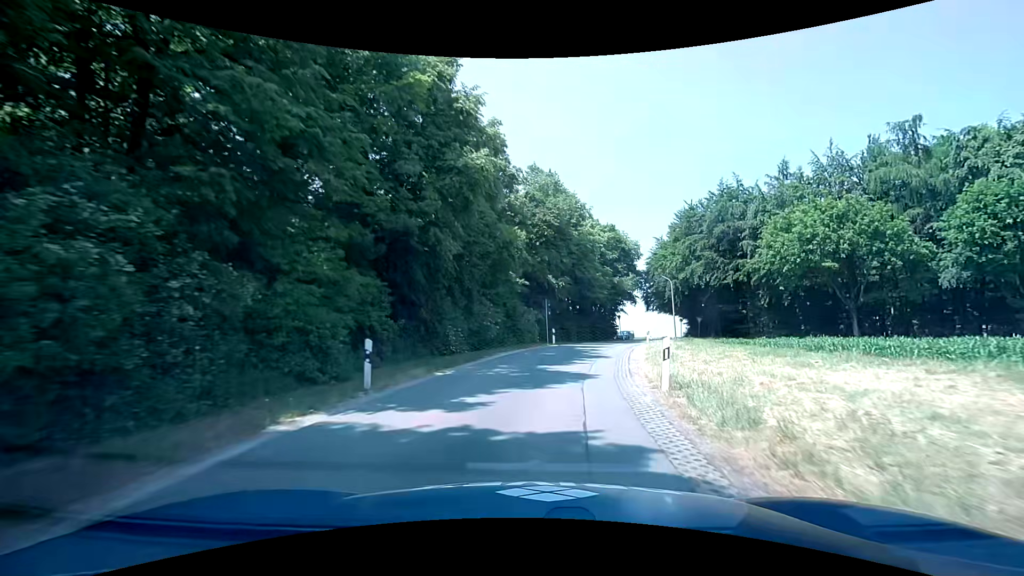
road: unclassified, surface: asphalt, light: Day
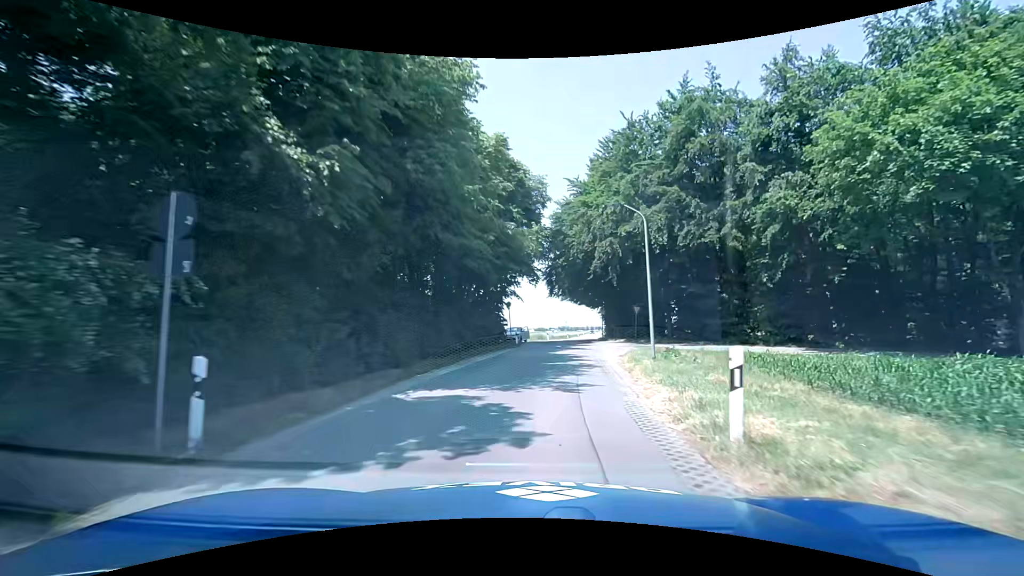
(+3.7, +27.0) m; +14°
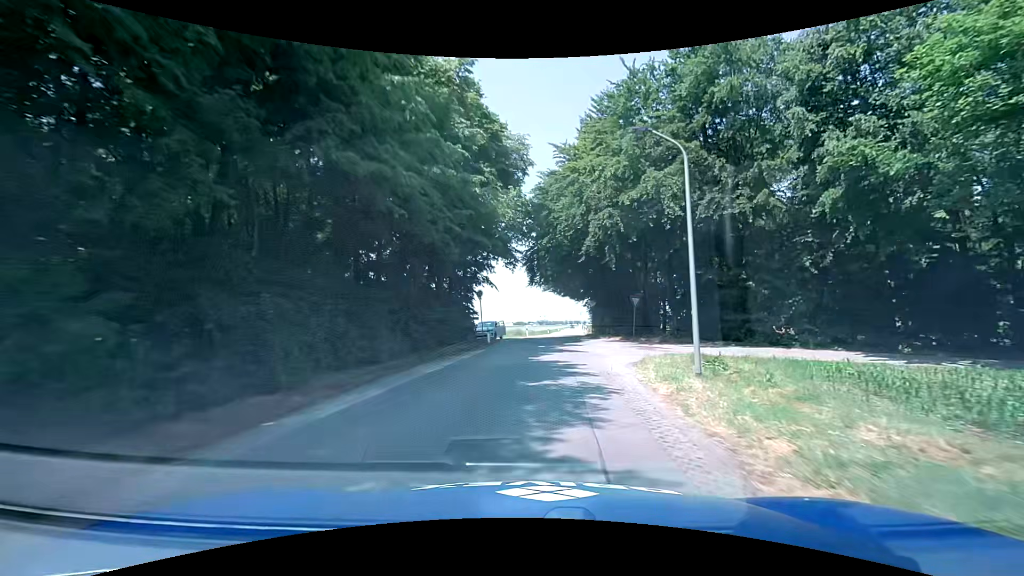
(+0.1, +6.9) m; +3°
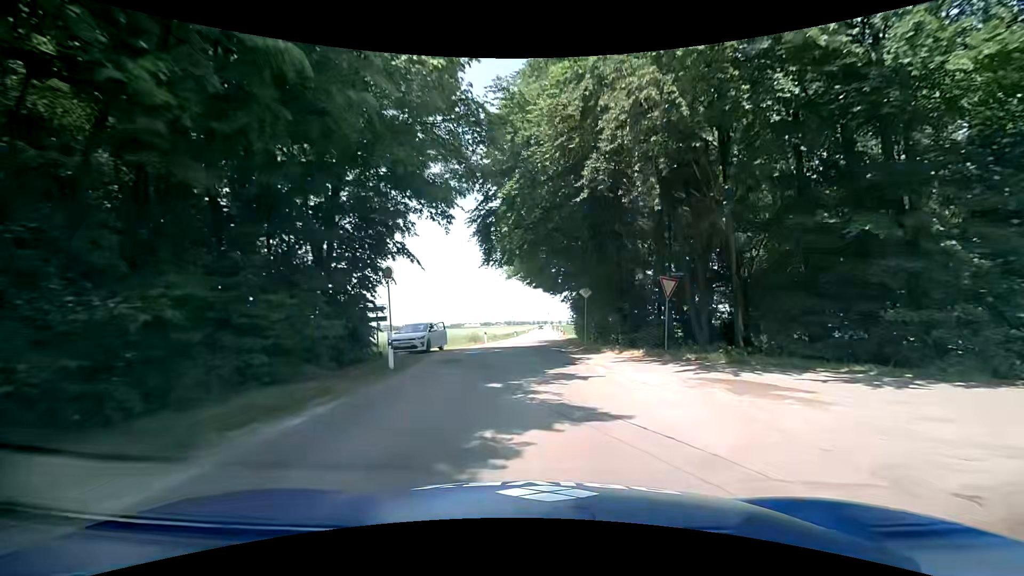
(+0.4, +13.8) m; +4°
